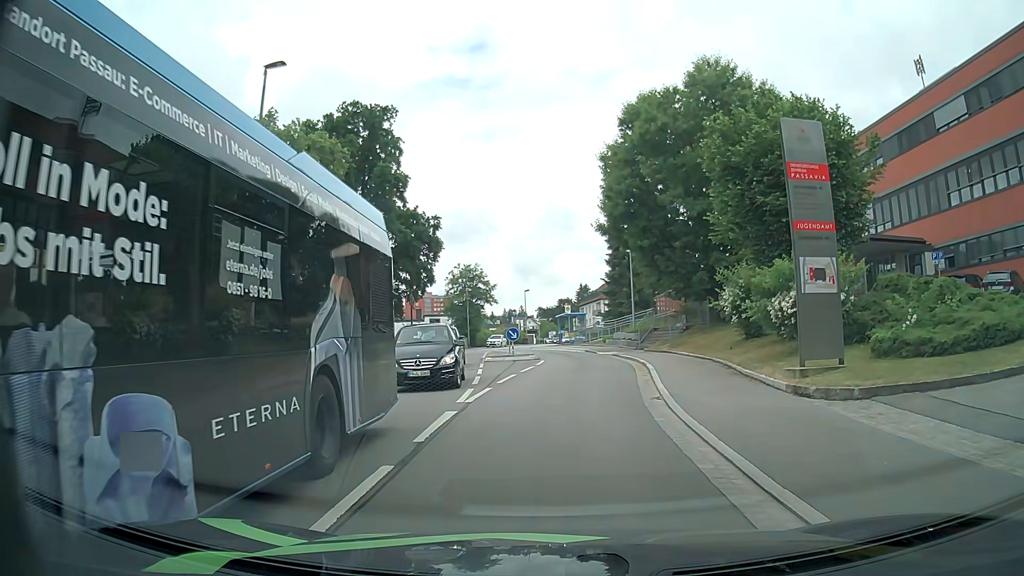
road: residential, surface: asphalt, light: Day
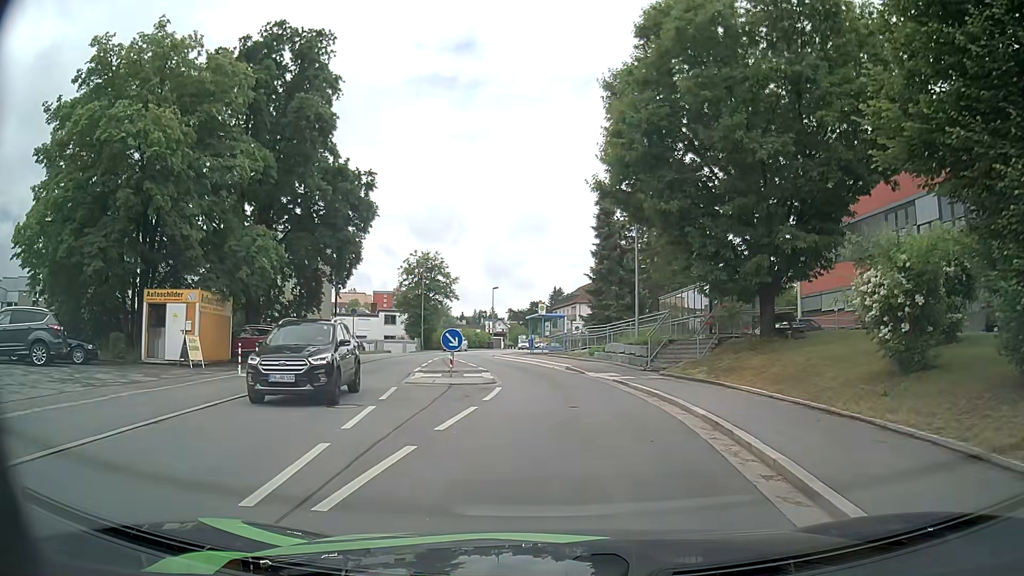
(0.0, +12.4) m; +2°
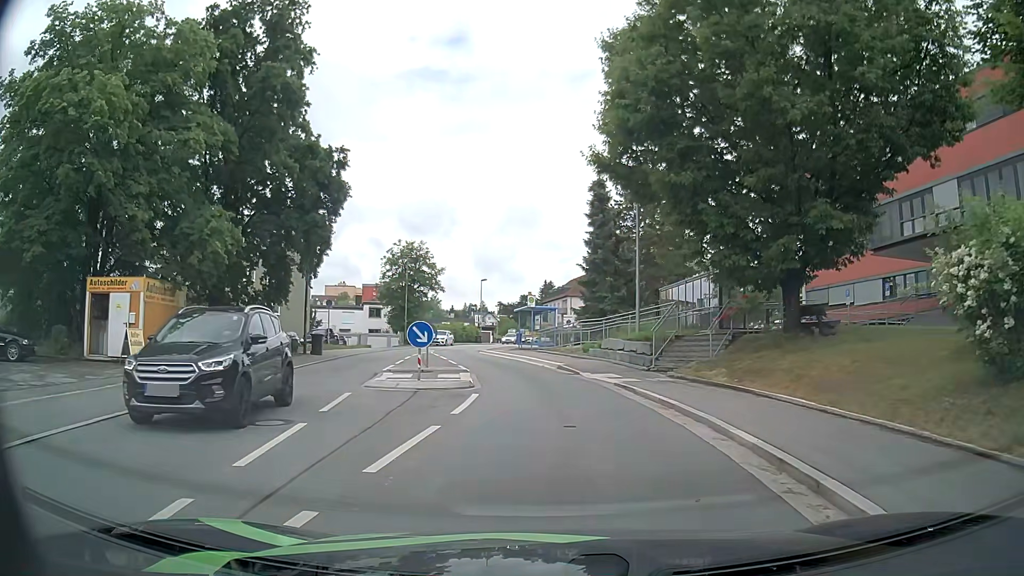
(0.0, +3.2) m; +1°
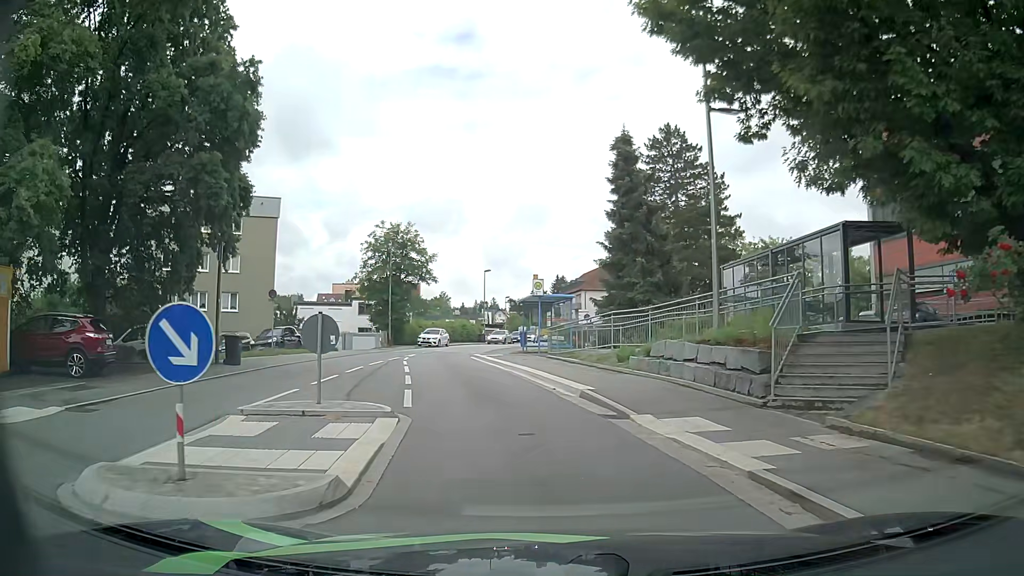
(+0.1, +10.6) m; 0°
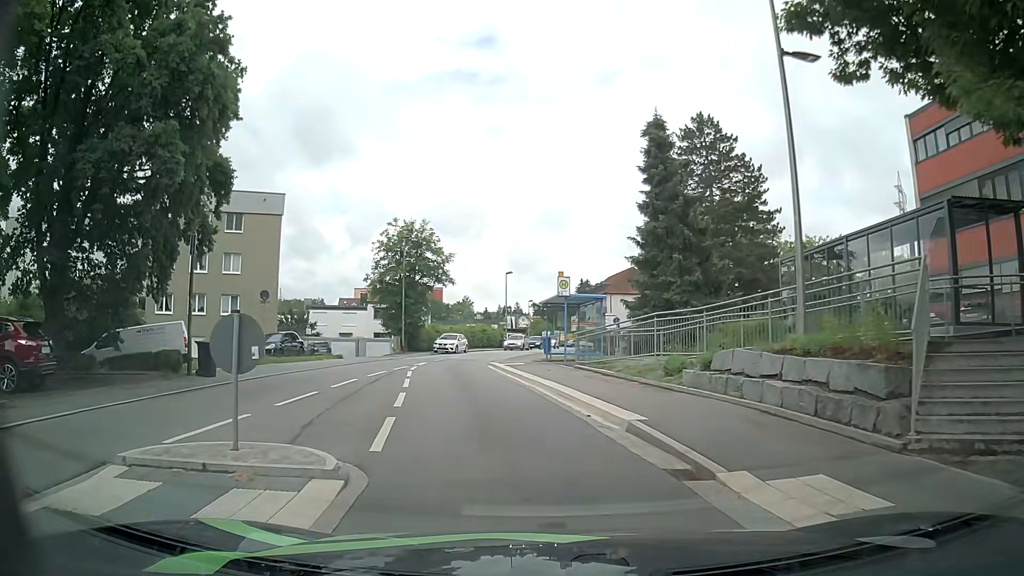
(-0.1, +3.7) m; -2°
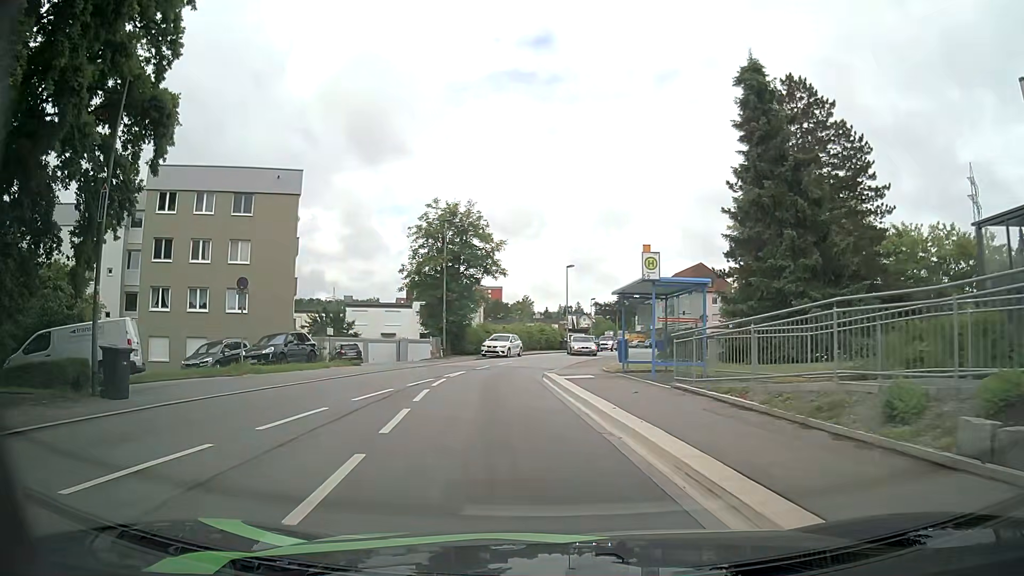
(-0.4, +7.7) m; -5°
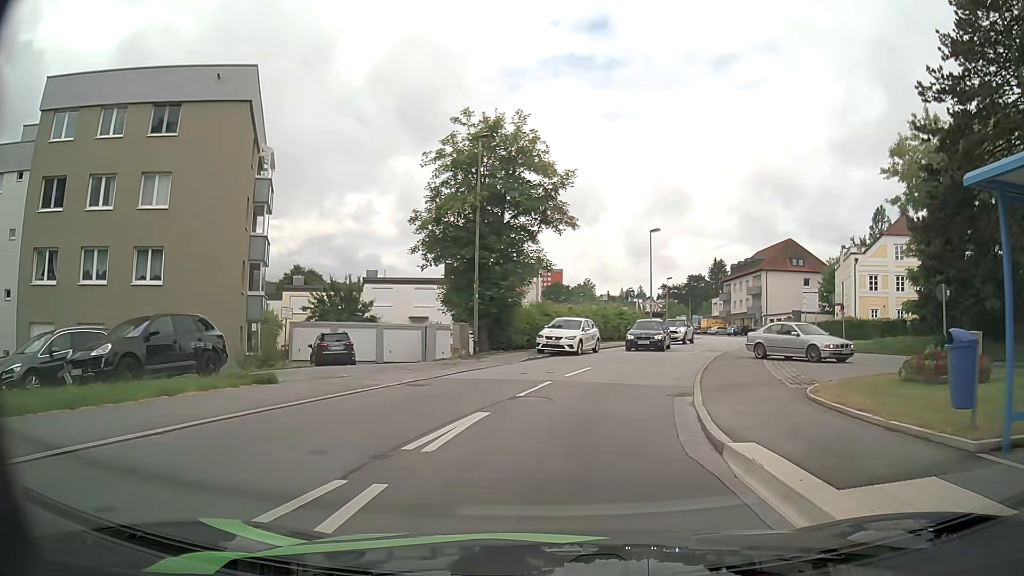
(-1.3, +15.3) m; -6°
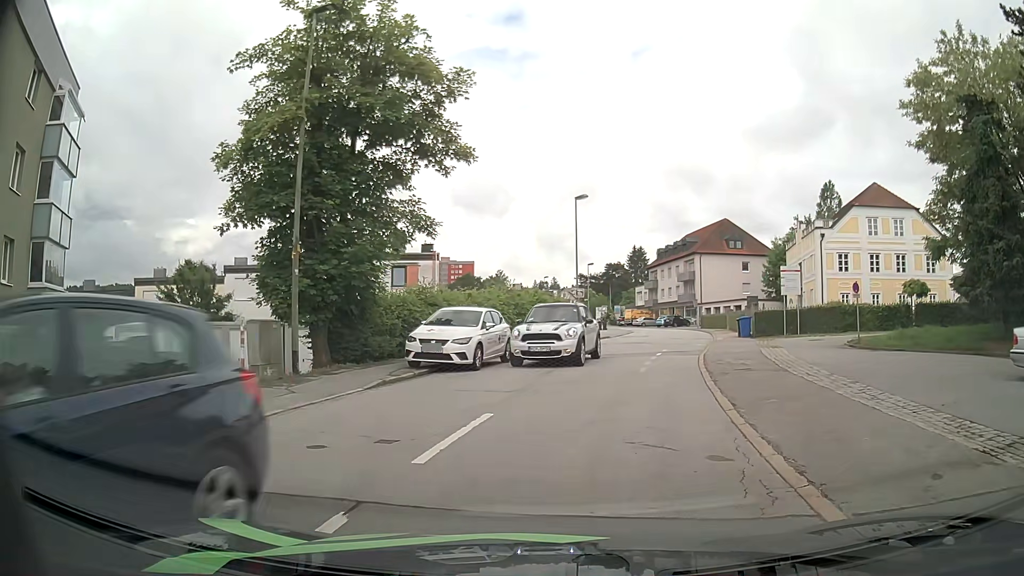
(+0.7, +10.3) m; +9°
(+1, +10) (+2, +20) (+5, +30) (+7, +39) (+9, +49) (+11, +59) (+11, +69) (+11, +79) (+10, +89) (+8, +99) m
